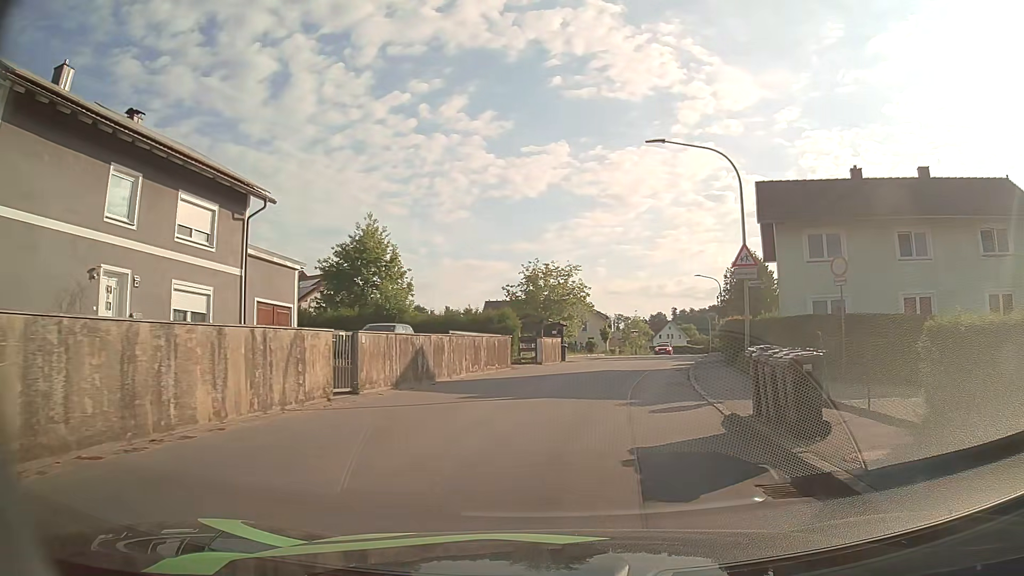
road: tertiary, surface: asphalt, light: Day
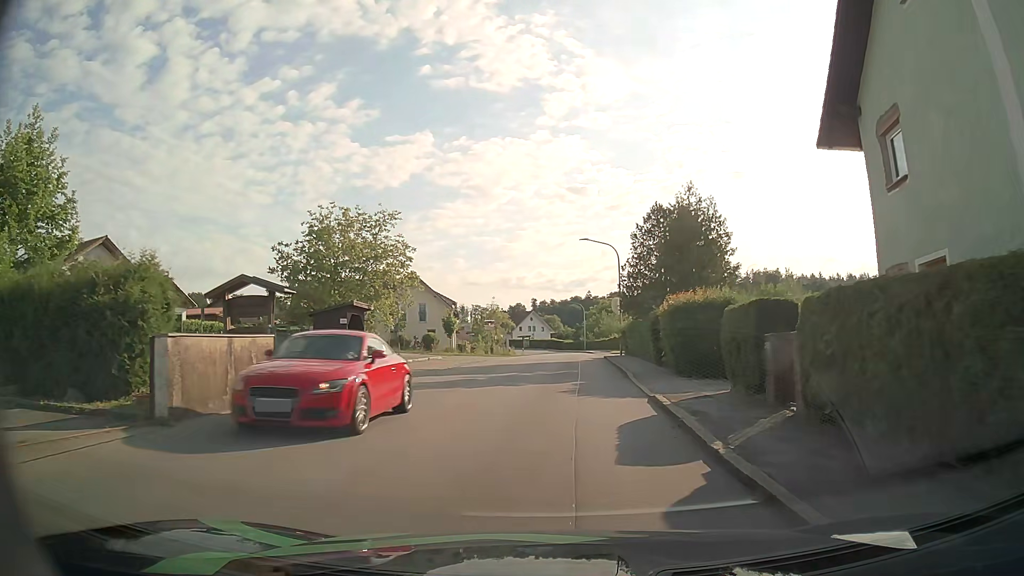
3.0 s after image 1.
(+3.1, +22.6) m; +13°
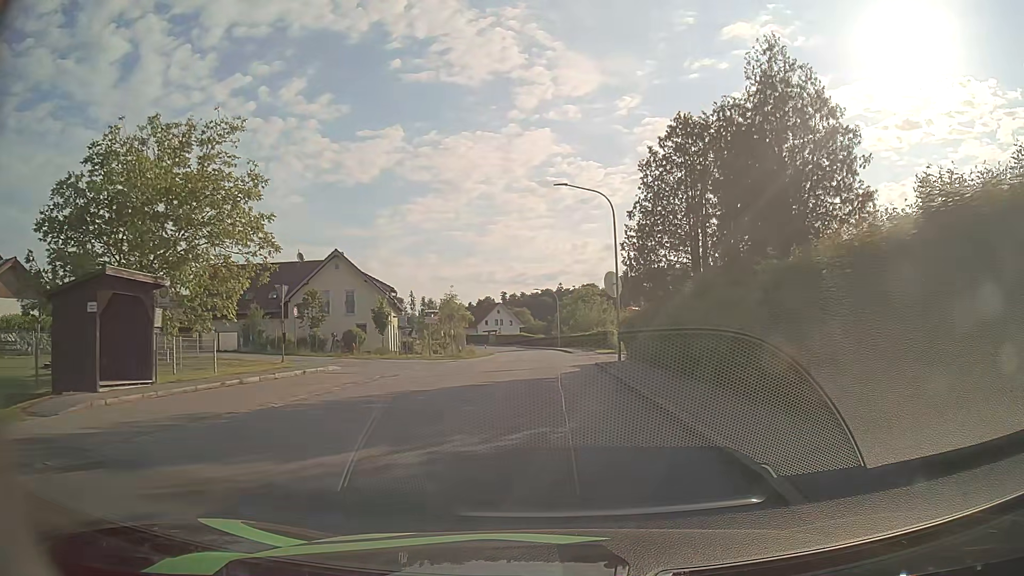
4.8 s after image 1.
(+0.4, +15.9) m; +3°
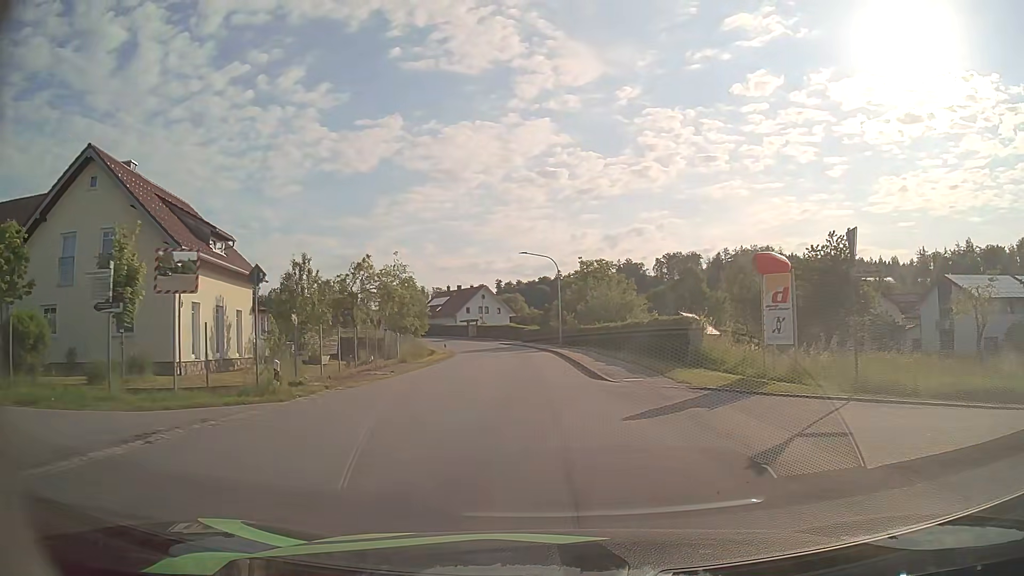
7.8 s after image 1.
(+0.2, +31.1) m; 0°
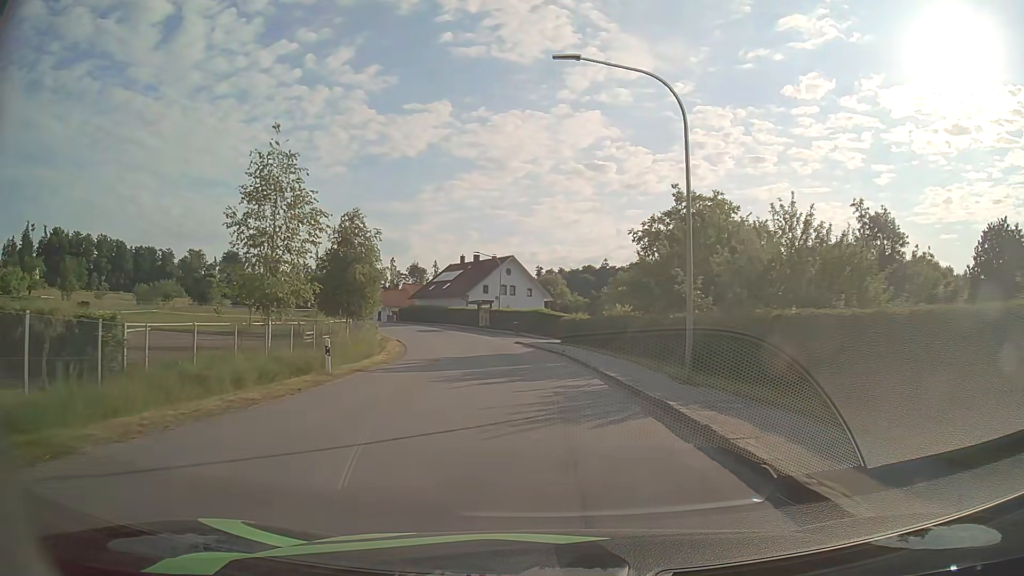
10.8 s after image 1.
(-1.2, +36.6) m; -4°
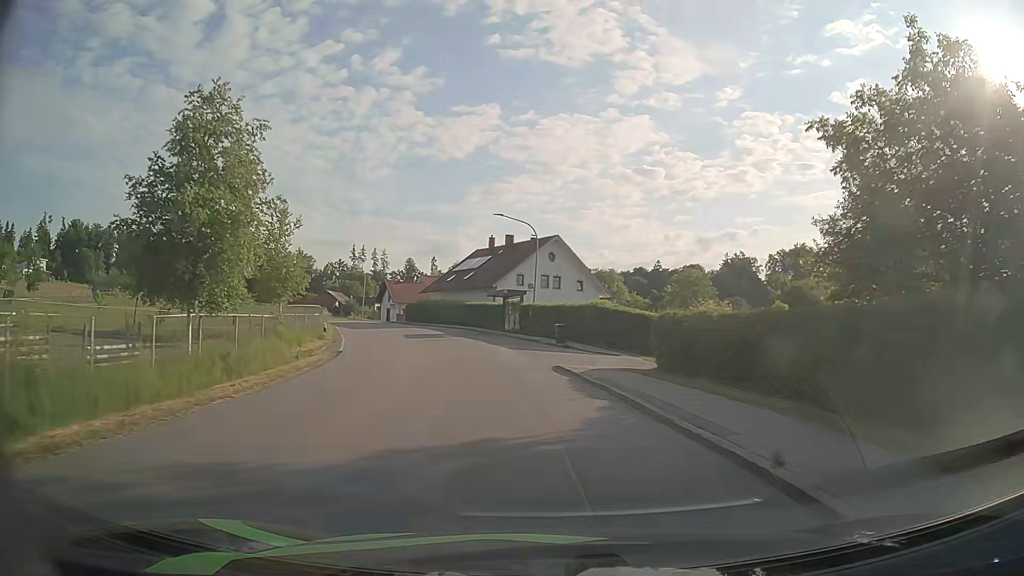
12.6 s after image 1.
(-0.8, +23.3) m; -4°
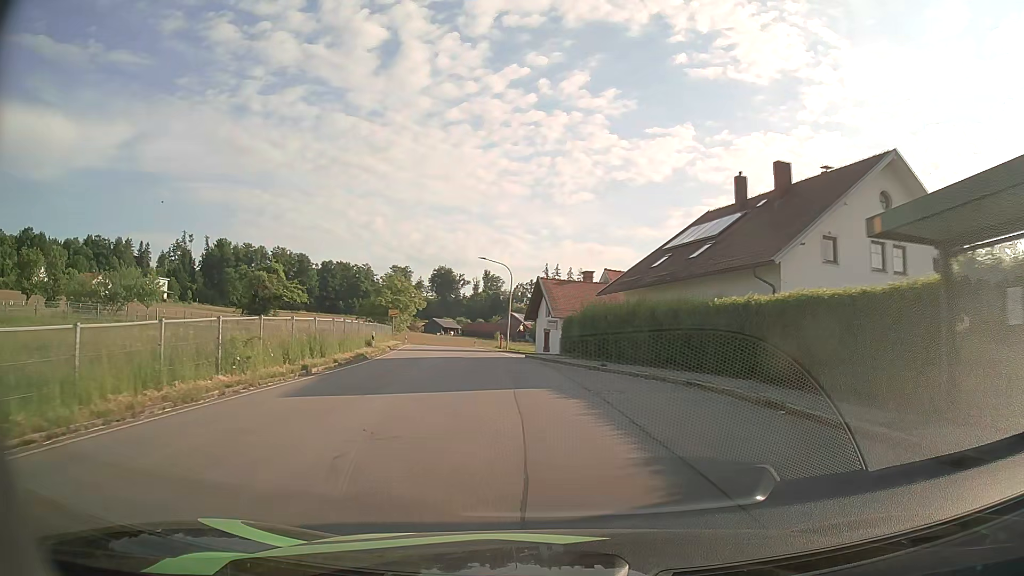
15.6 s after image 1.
(-5.4, +38.3) m; -17°
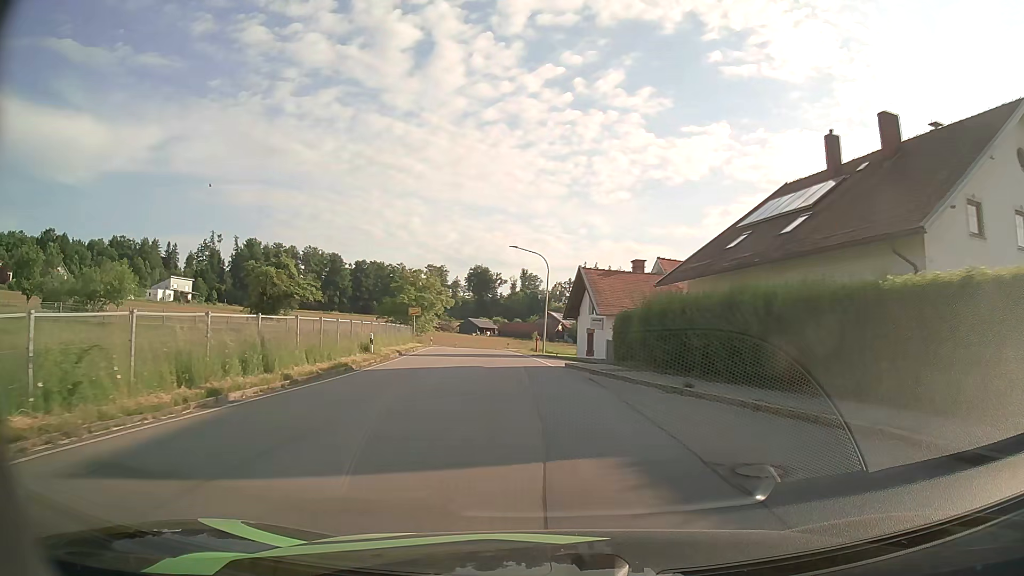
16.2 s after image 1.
(-0.3, +7.8) m; -4°
(0, +10) (-1, +20) (-2, +30) (-3, +40) (-4, +50) (-6, +60) (-7, +70) (-8, +80) (-8, +90) (-9, +100) m
